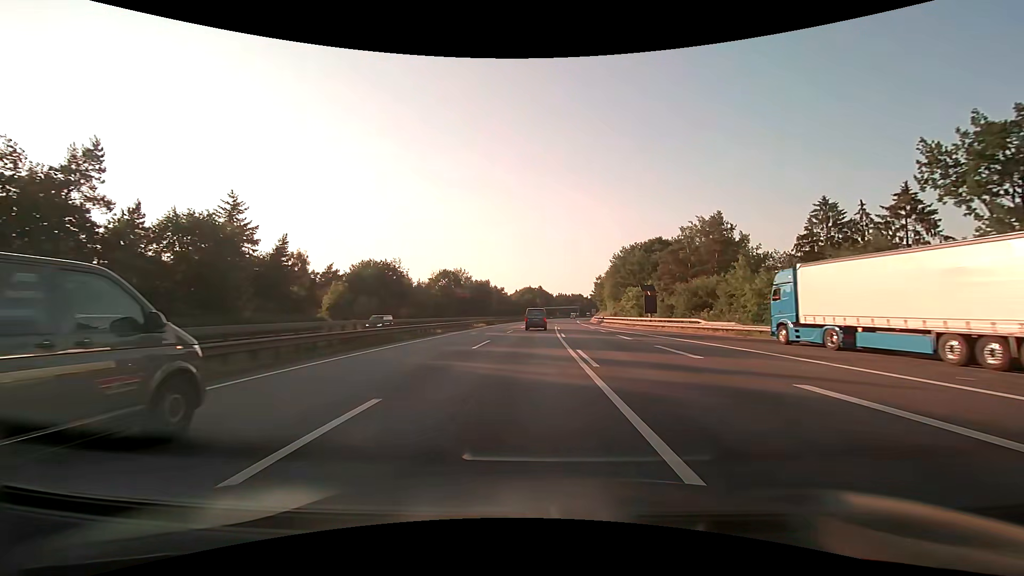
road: motorway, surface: asphalt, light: Day
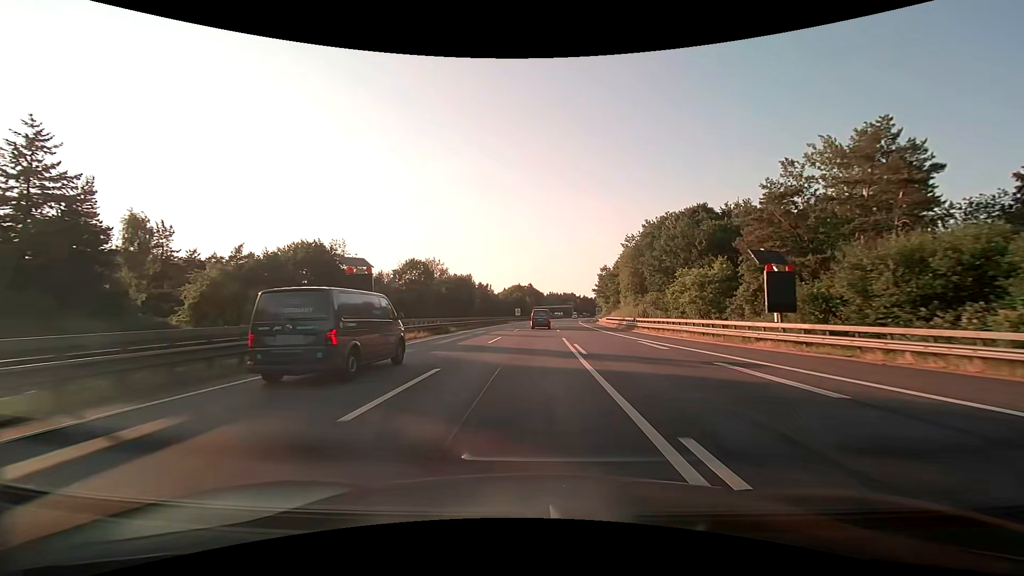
(+0.2, +31.3) m; +1°
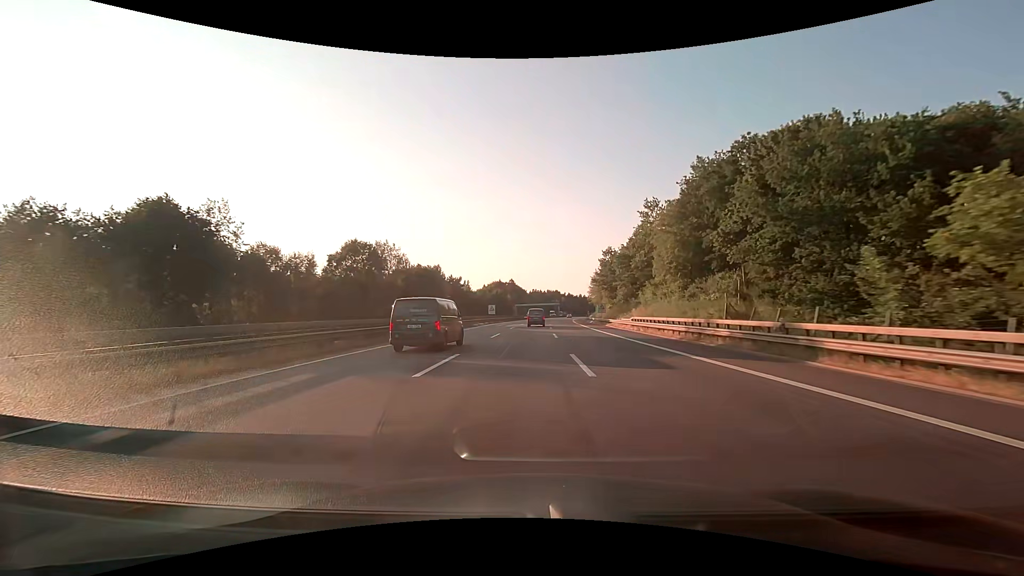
(+0.3, +31.6) m; +2°
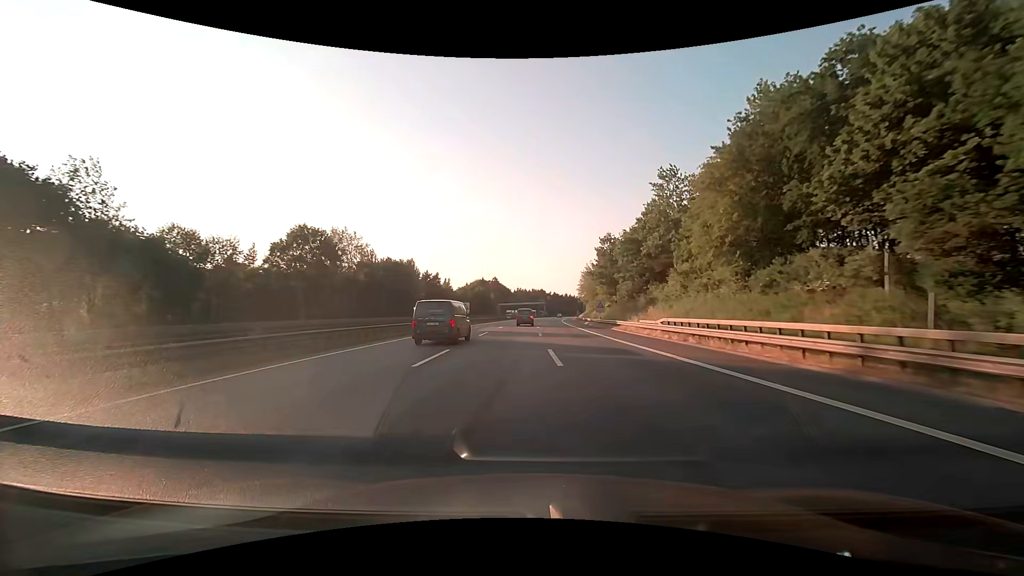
(+0.2, +15.9) m; +1°
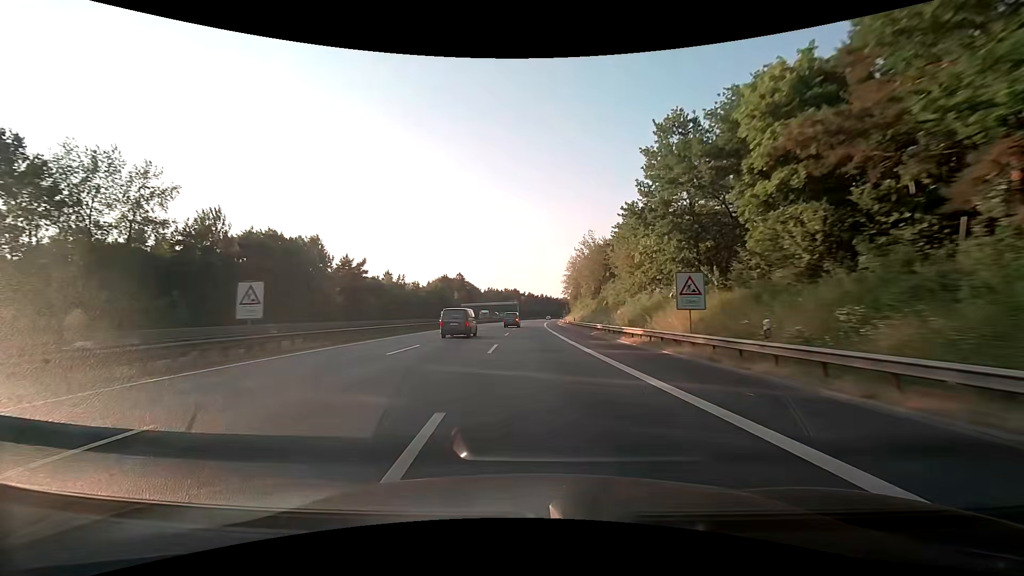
(+1.7, +47.7) m; +3°
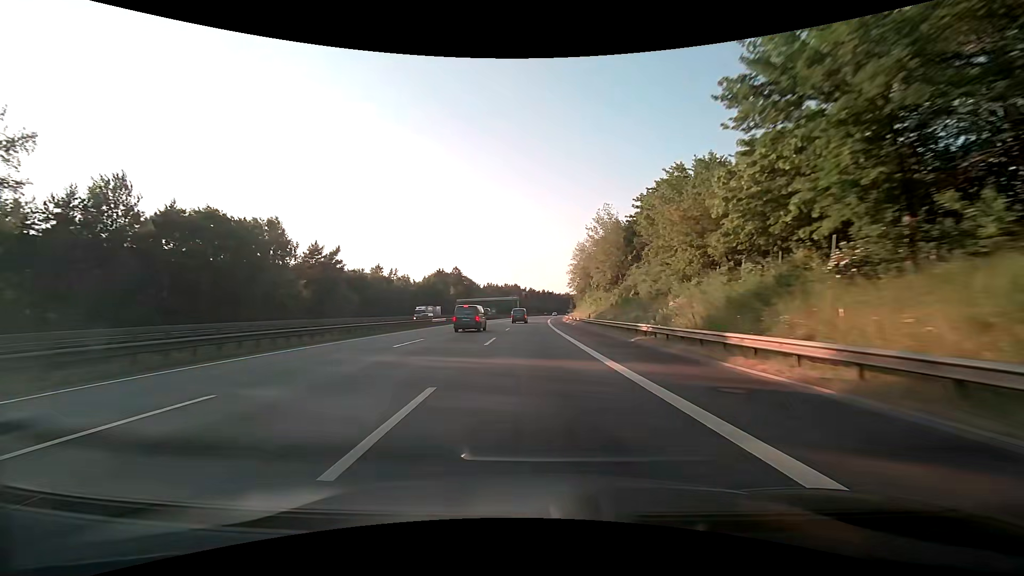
(0.0, +15.9) m; 0°
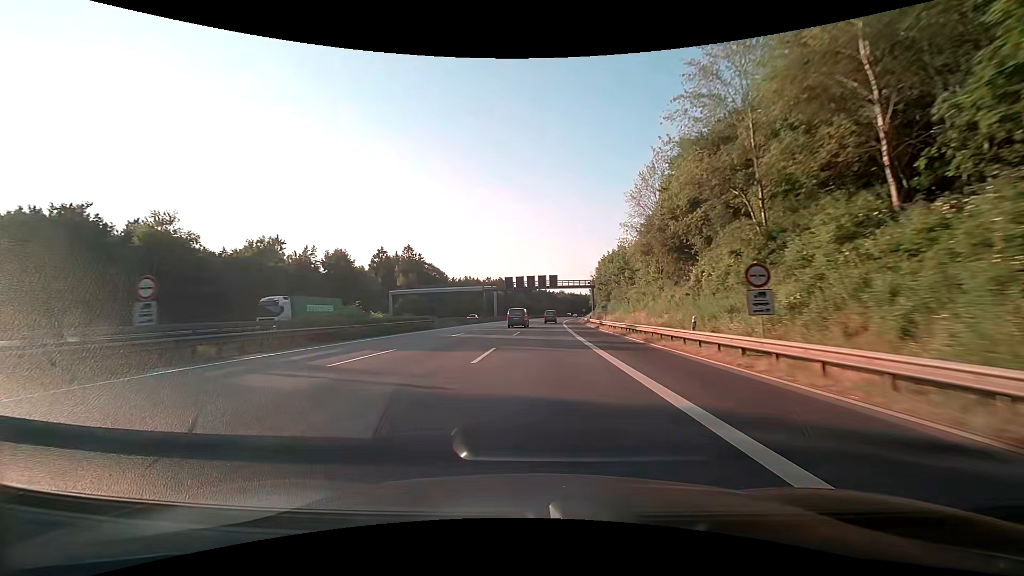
(+0.2, +78.9) m; +1°
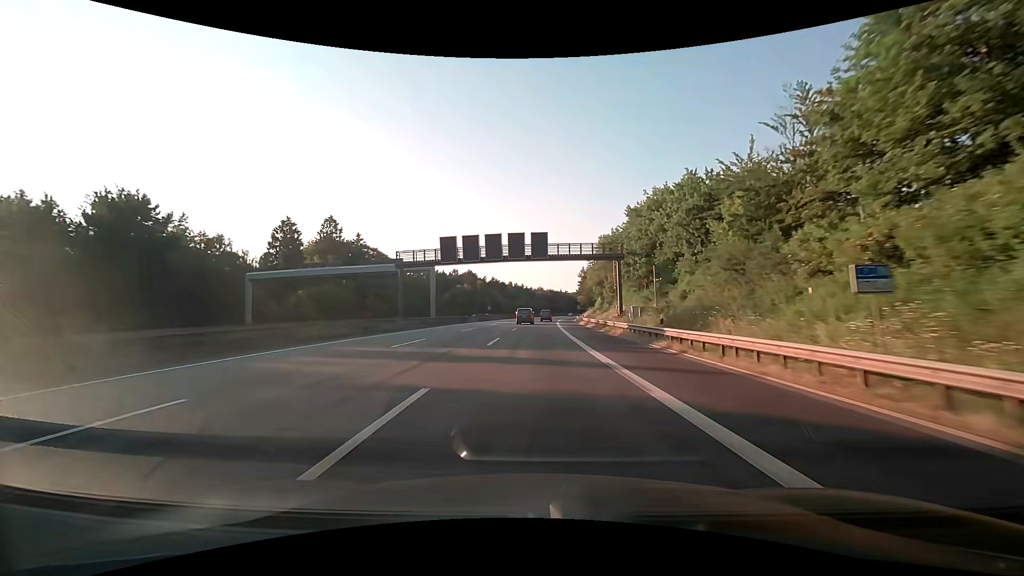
(+1.1, +46.6) m; +3°
(0, +10) (0, +20) (0, +30) (+1, +40) (+1, +50) (+1, +60) (+2, +70) (+2, +80) (+3, +90) (+3, +100) m
